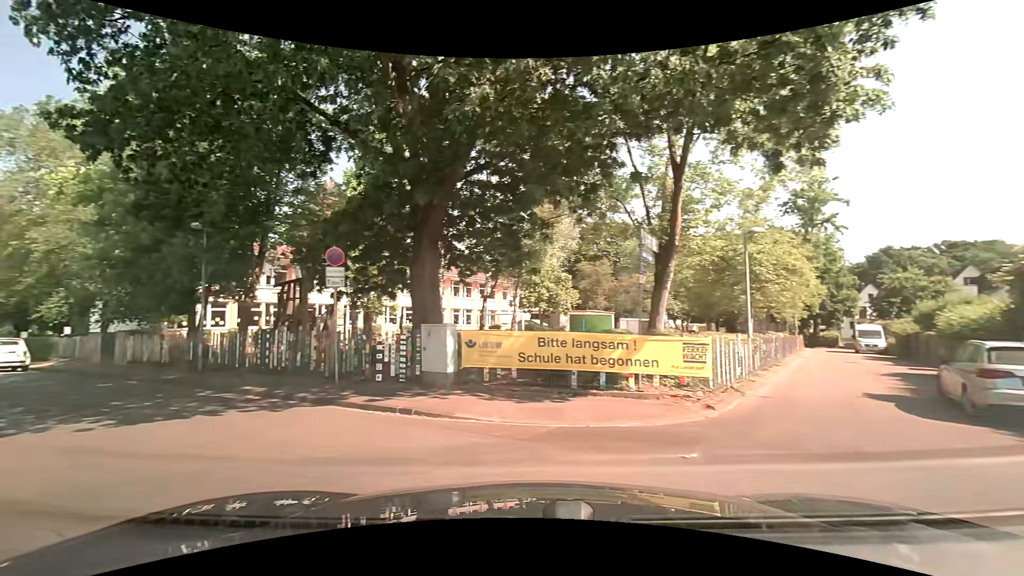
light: Day
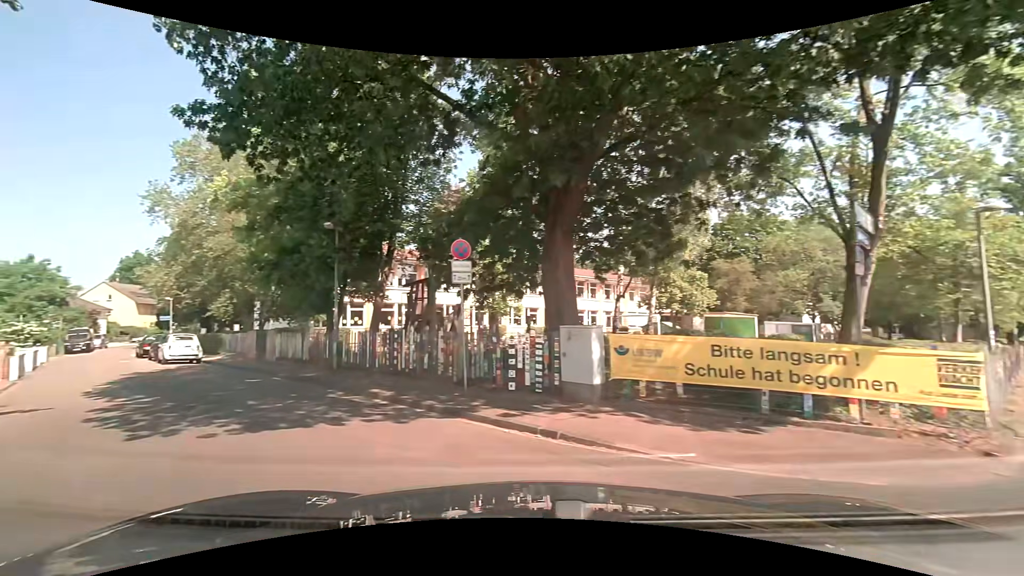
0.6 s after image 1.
(-0.2, +1.9) m; -12°
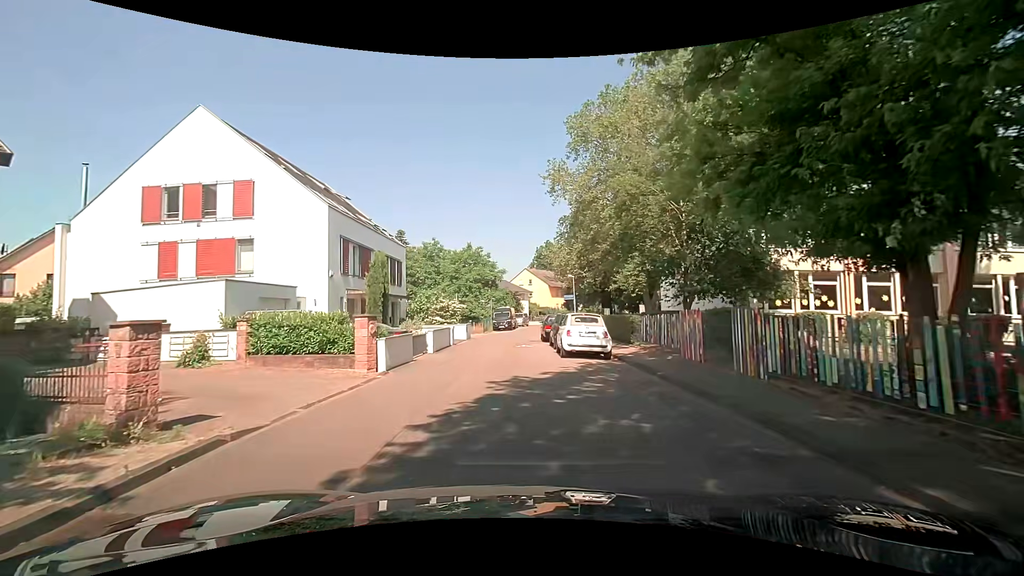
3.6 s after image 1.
(-6.1, +11.8) m; -41°
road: residential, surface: asphalt
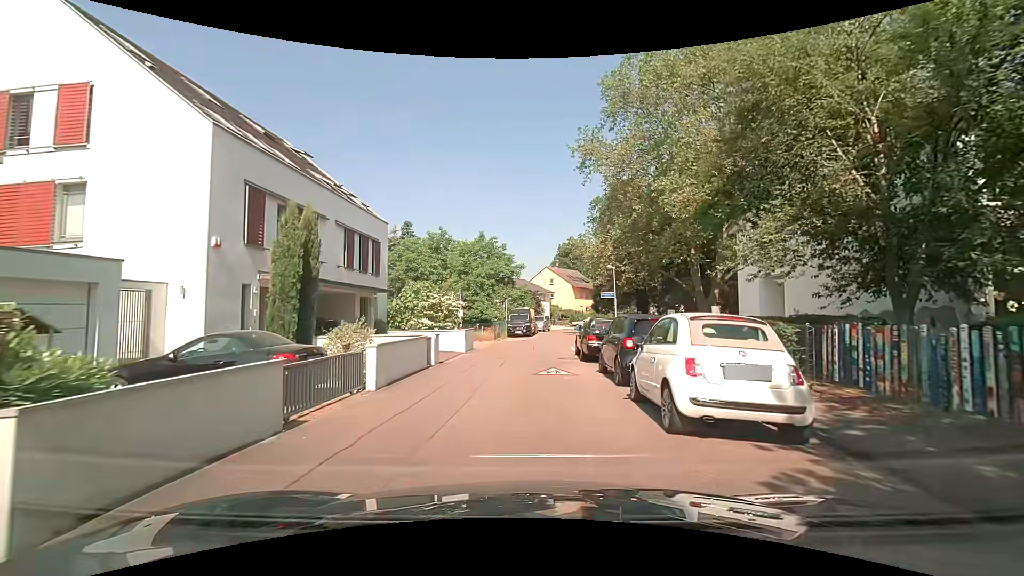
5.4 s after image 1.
(-0.2, +10.3) m; -2°
